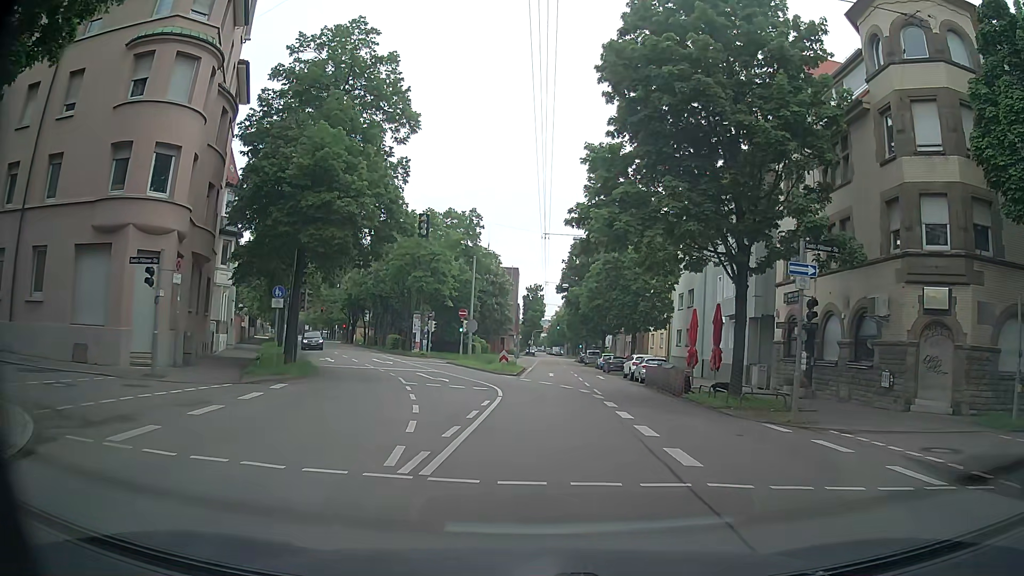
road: secondary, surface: asphalt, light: Day
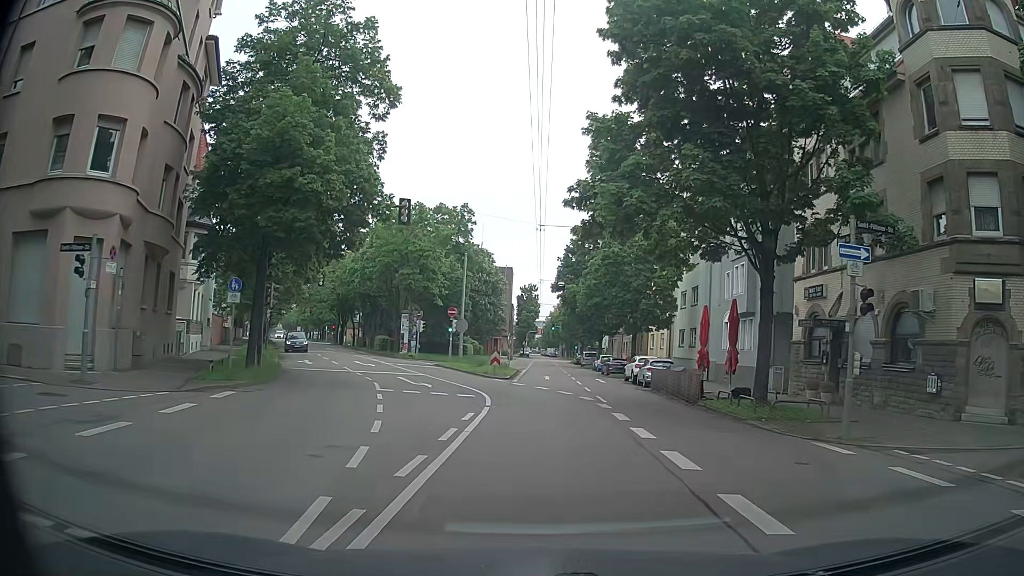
(0.0, +3.3) m; 0°
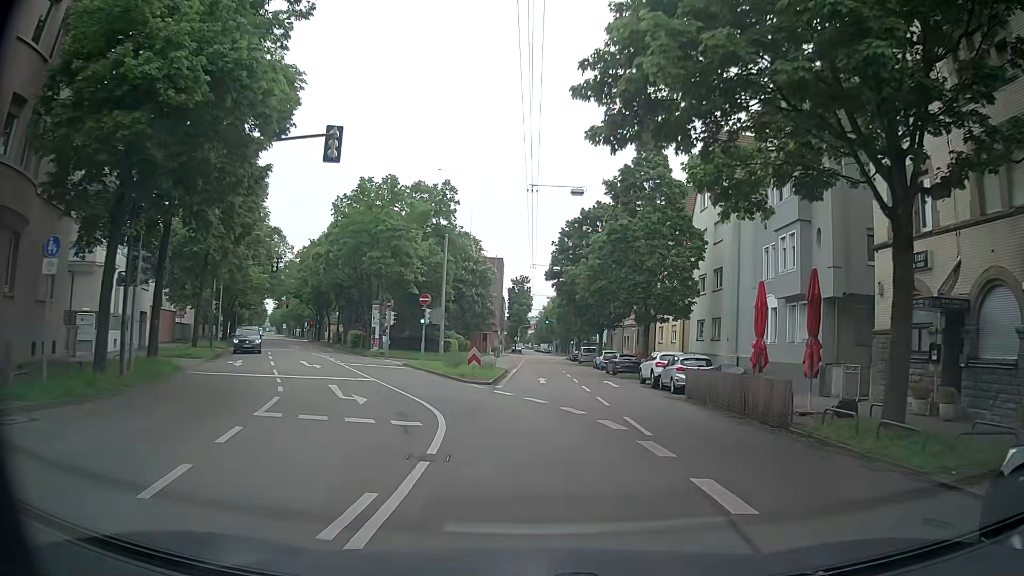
(+0.2, +8.7) m; +1°
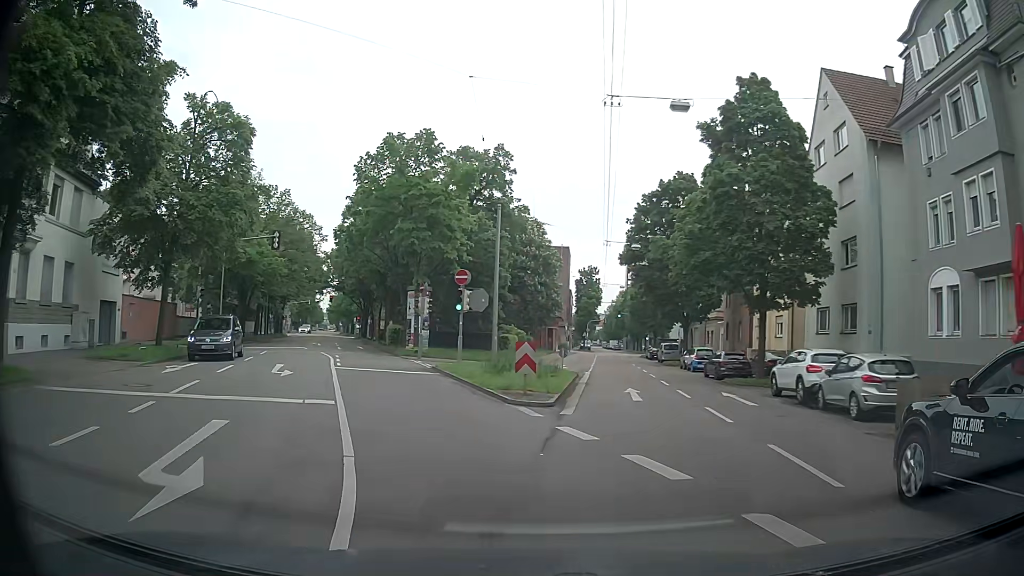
(-0.3, +10.6) m; -4°
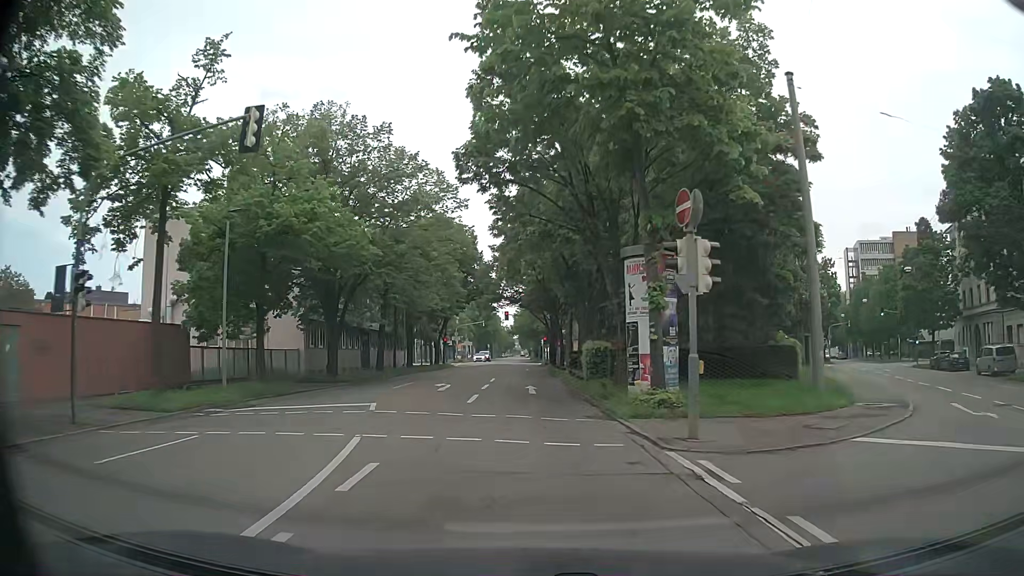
(-5.3, +23.6) m; -19°
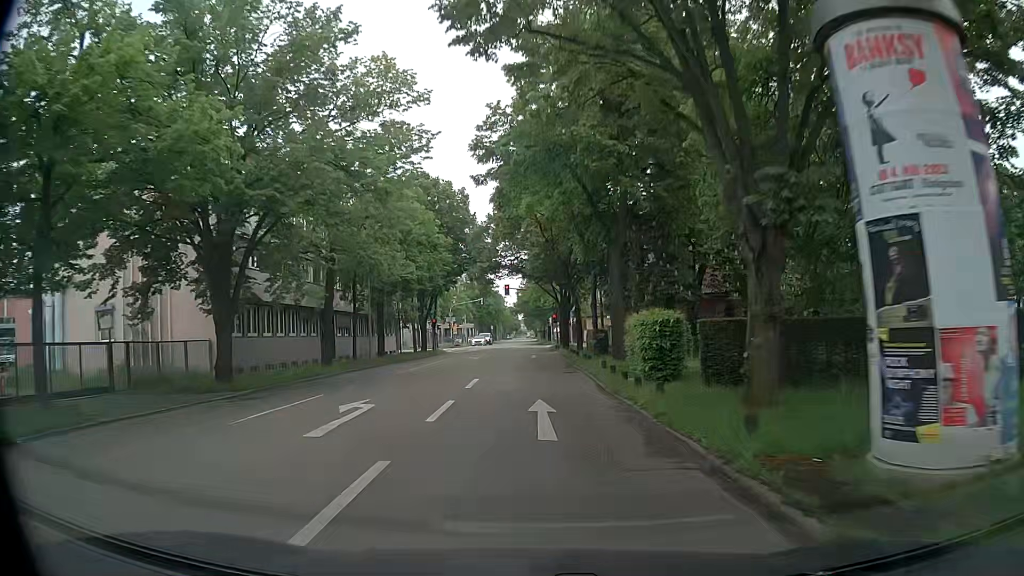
(0.0, +13.5) m; 0°
